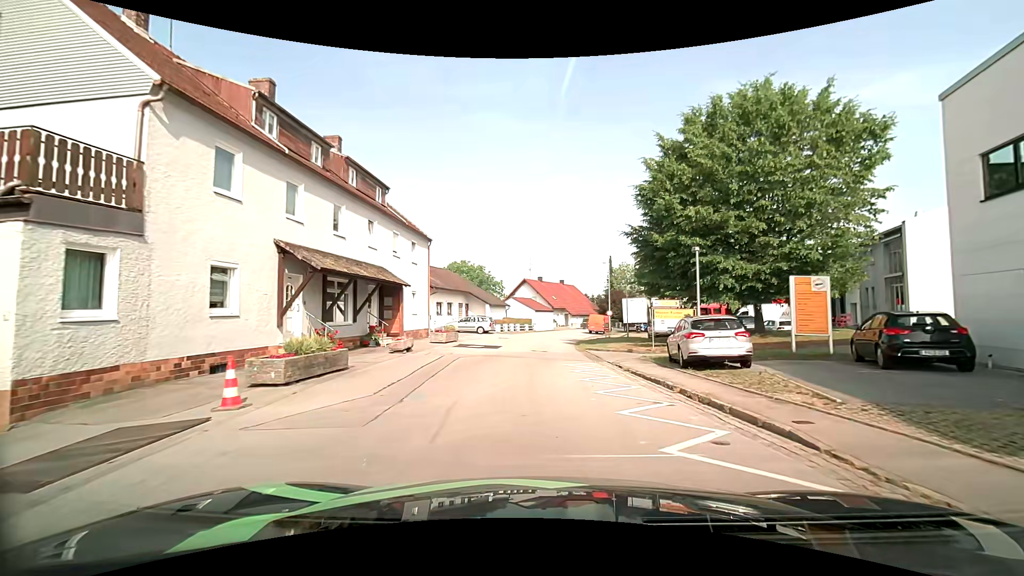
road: residential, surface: asphalt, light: Day
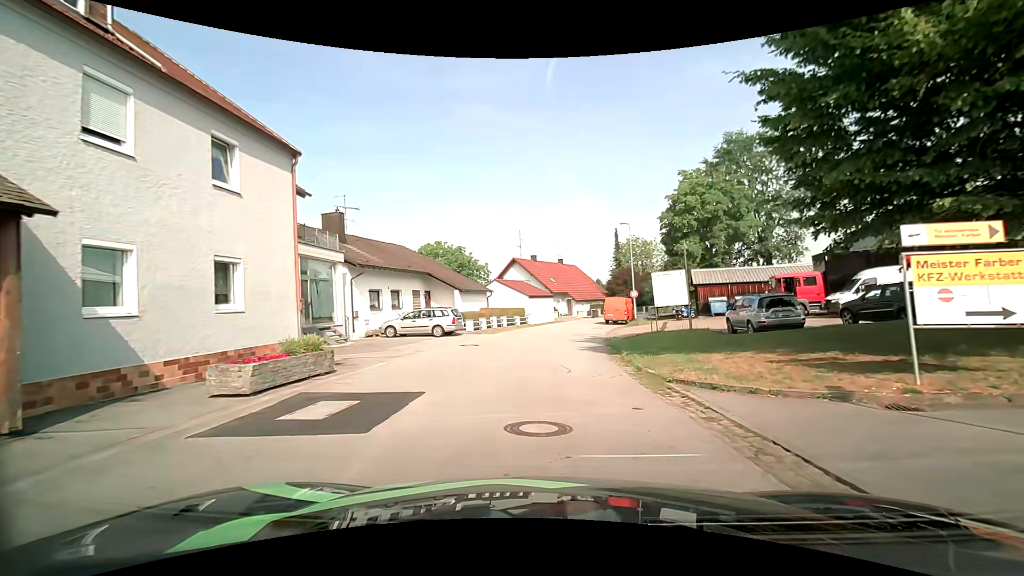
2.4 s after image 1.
(-0.2, +17.1) m; 0°
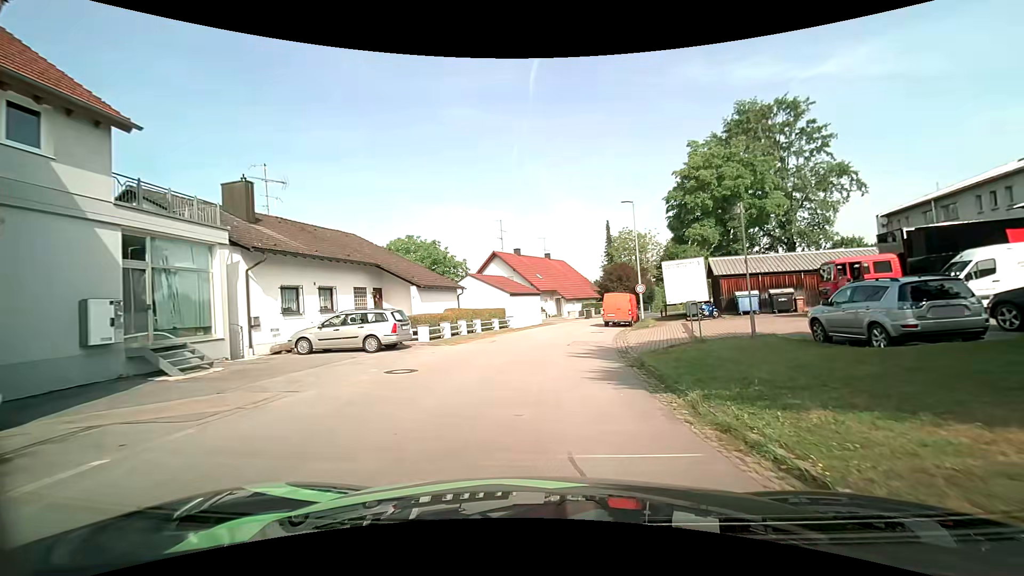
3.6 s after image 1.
(+0.1, +8.2) m; +1°
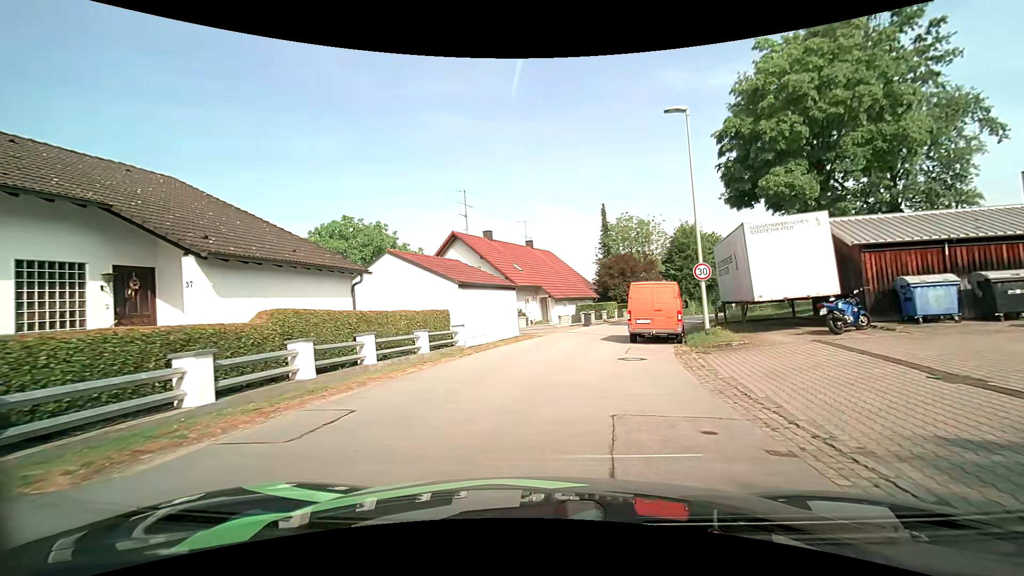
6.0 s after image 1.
(+0.4, +15.6) m; +2°
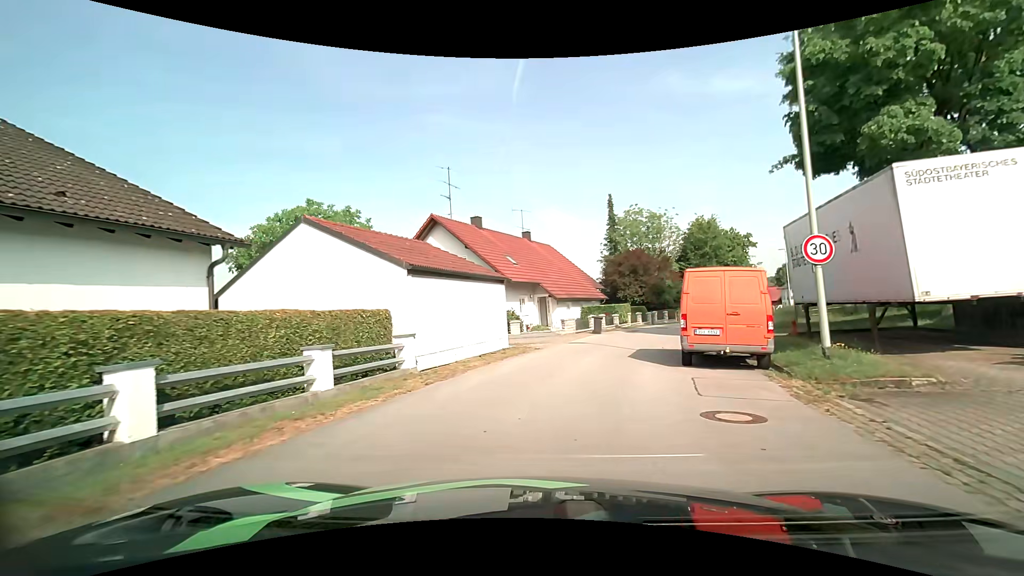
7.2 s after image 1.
(0.0, +7.2) m; 0°
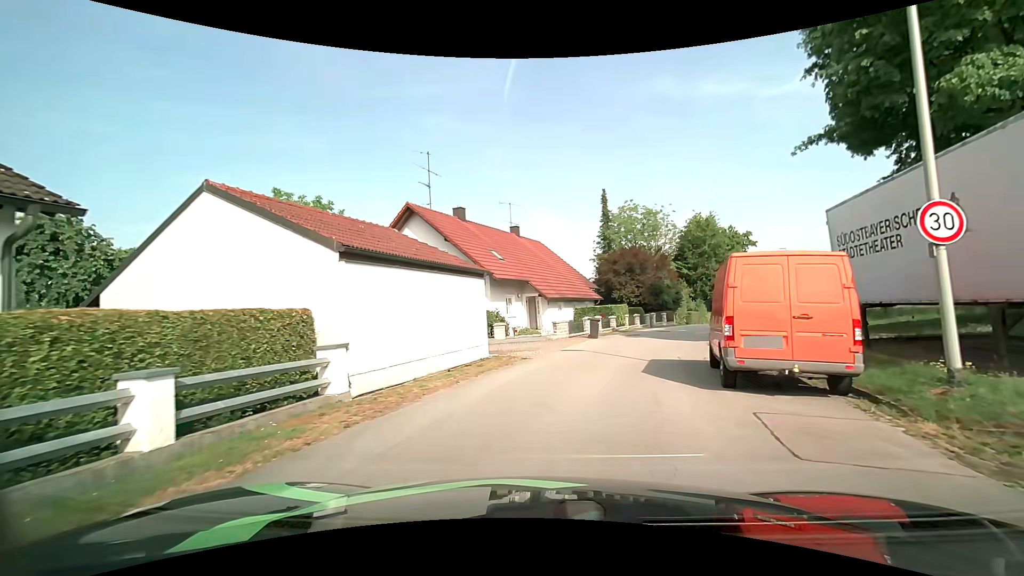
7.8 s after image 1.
(0.0, +3.4) m; +1°
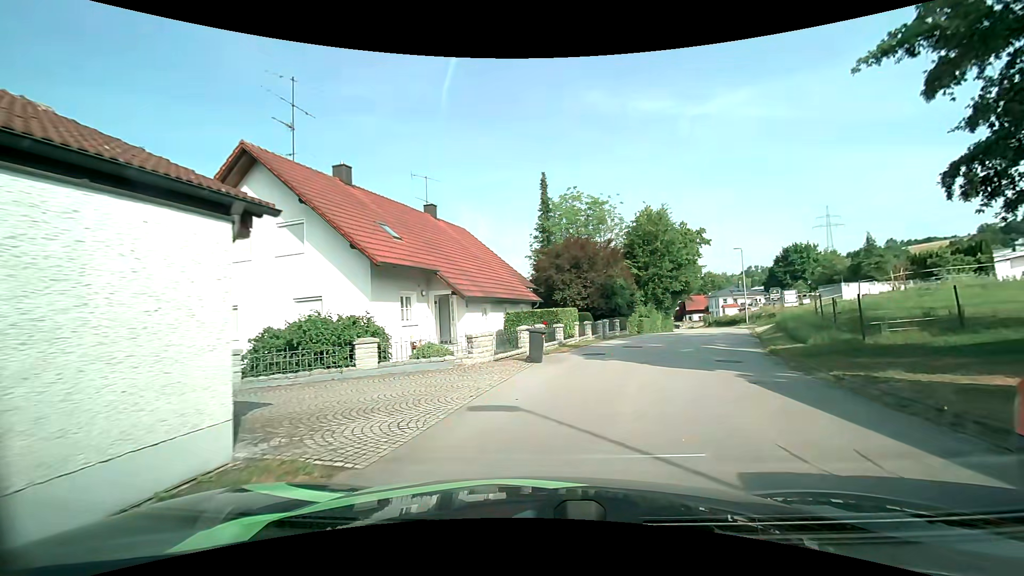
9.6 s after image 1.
(+0.5, +9.6) m; +7°
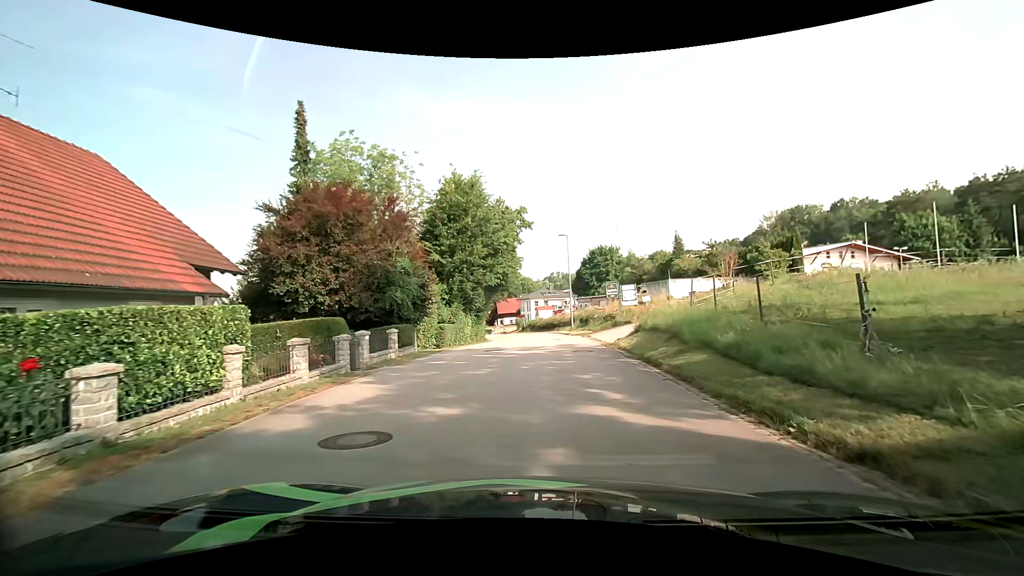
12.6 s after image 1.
(+3.0, +14.6) m; +22°
(0, +10) (0, +20) (0, +30) (-1, +40) (-1, +50) (-3, +60) (-5, +70) (-7, +79) (-10, +89) (-14, +98) m
